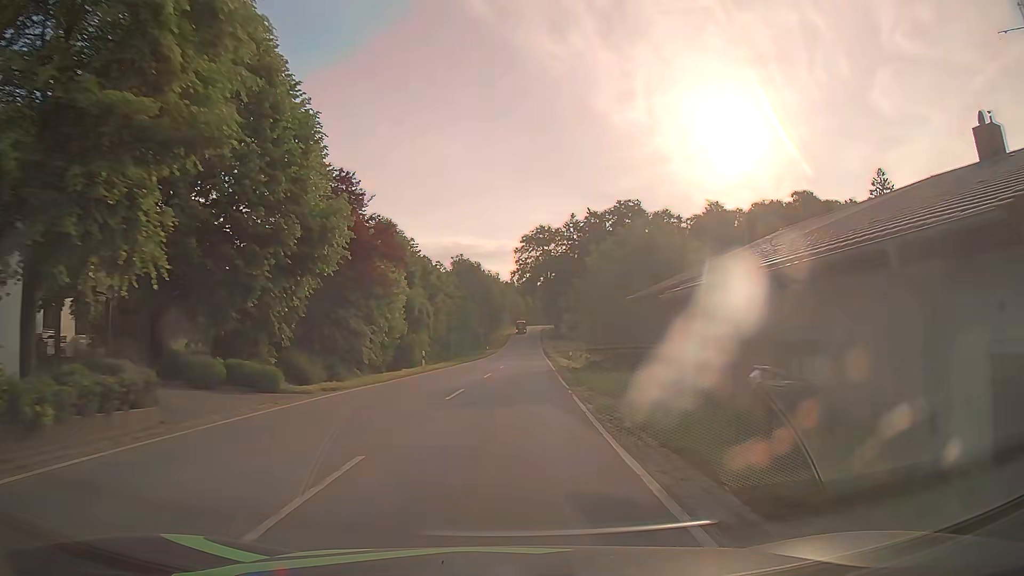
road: tertiary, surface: asphalt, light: Day
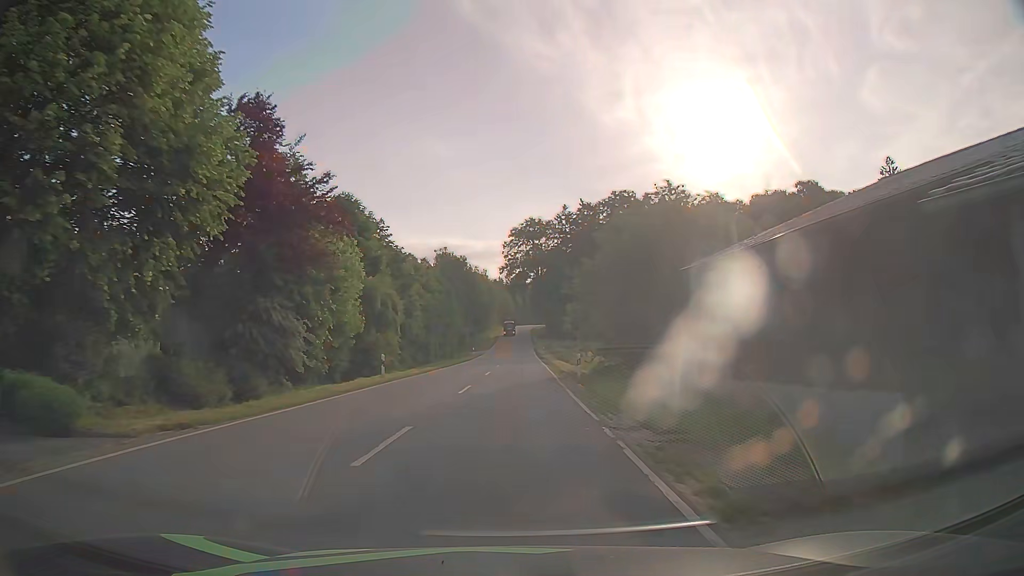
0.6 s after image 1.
(0.0, +9.1) m; +1°
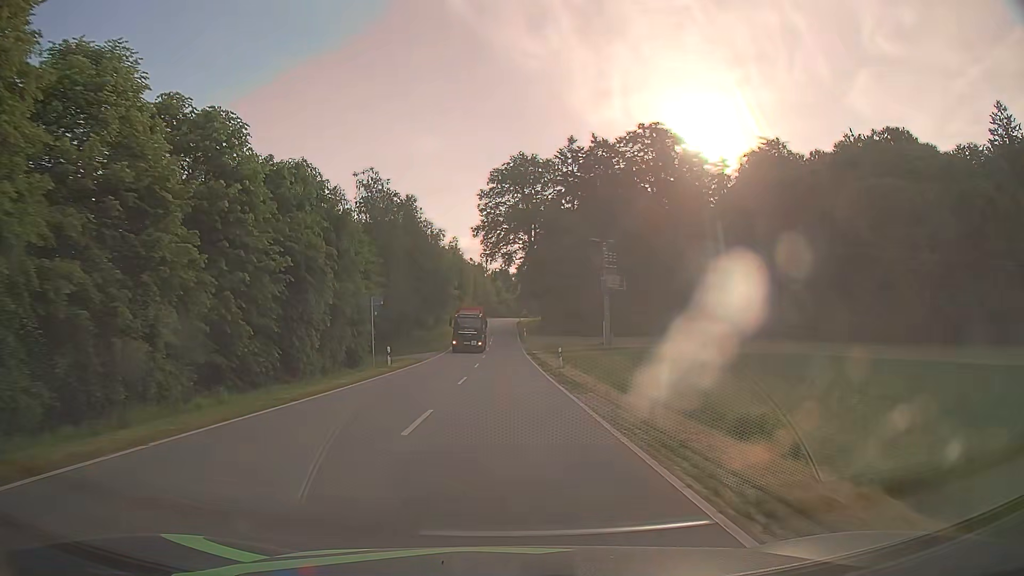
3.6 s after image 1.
(+0.7, +45.7) m; +1°
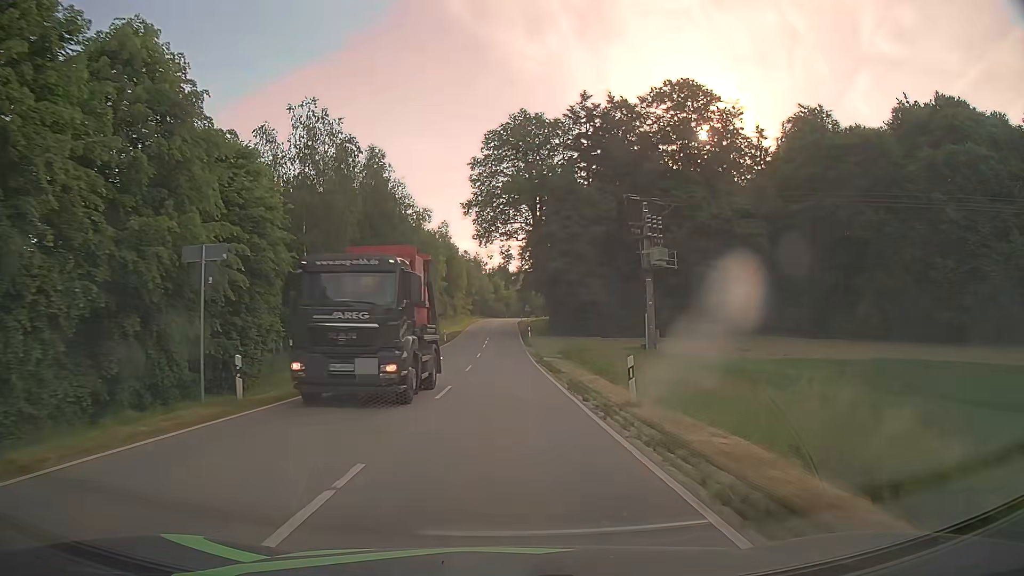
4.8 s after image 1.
(0.0, +18.3) m; 0°
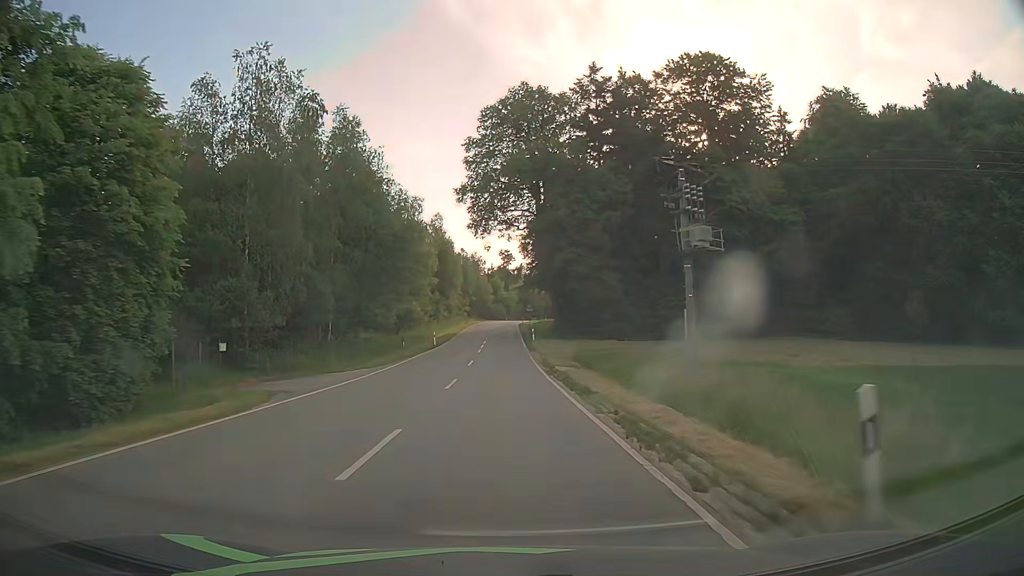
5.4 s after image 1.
(0.0, +9.1) m; 0°
